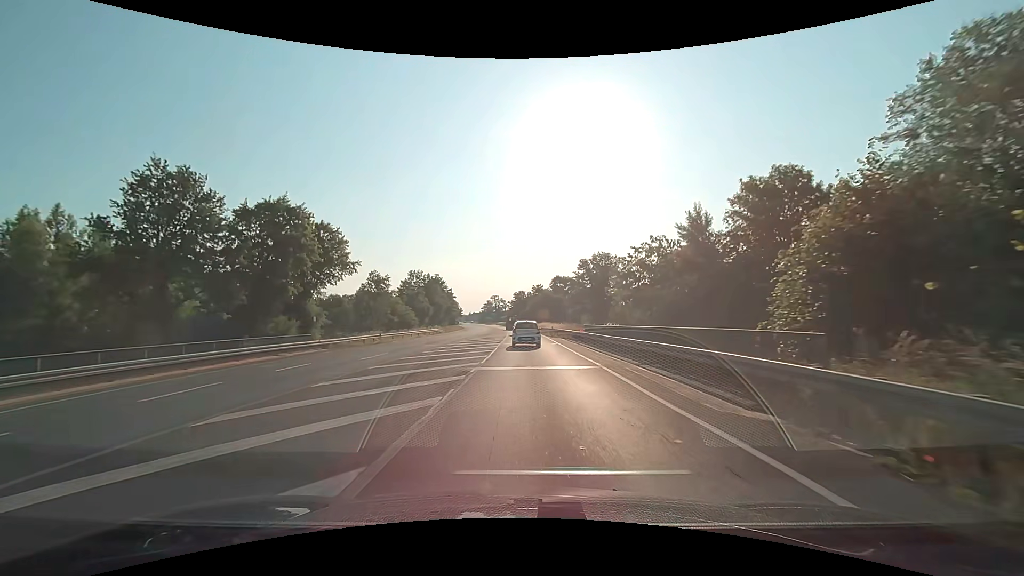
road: primary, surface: asphalt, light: Day
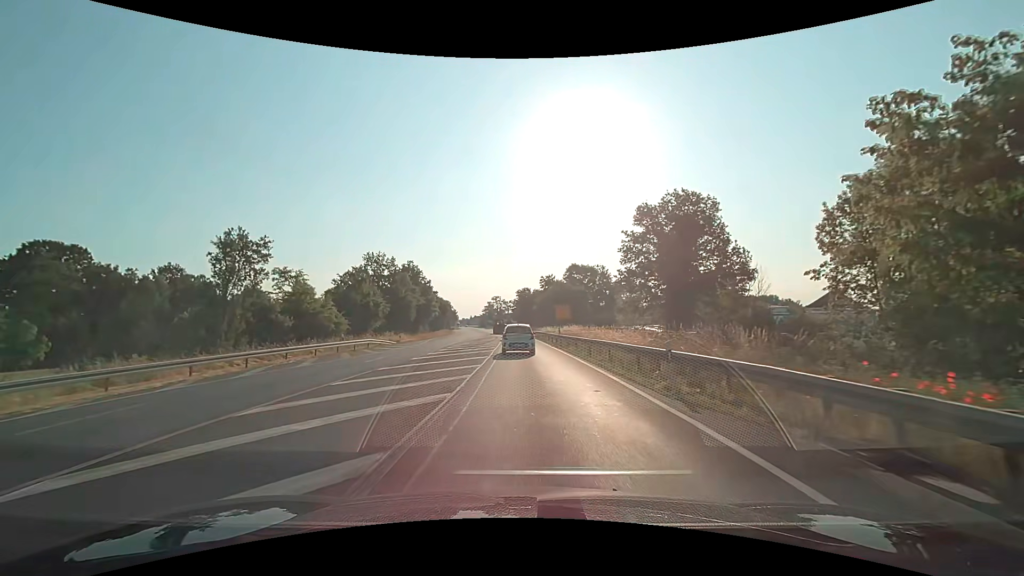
(-0.2, +39.0) m; 0°
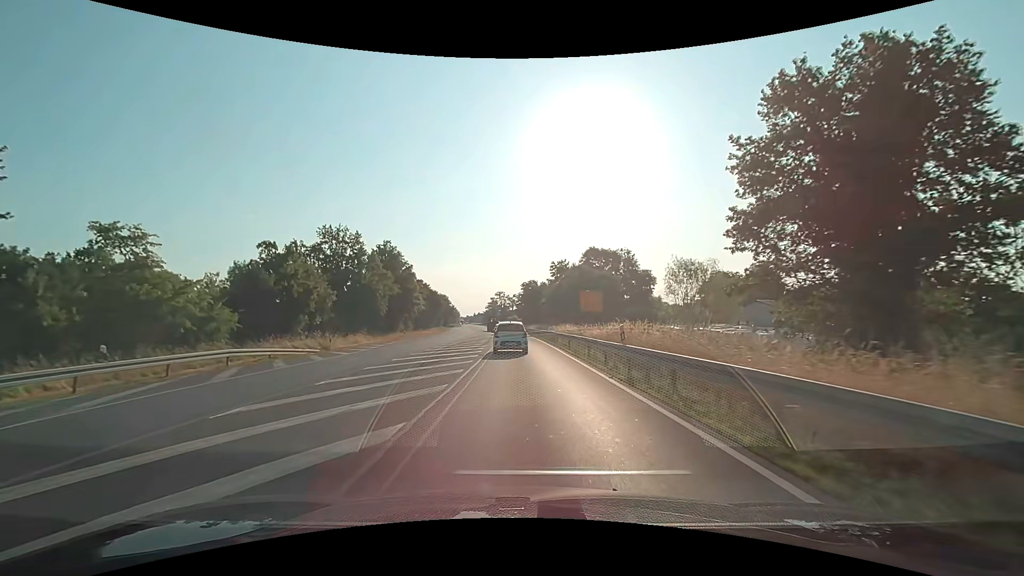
(-0.2, +22.3) m; -1°
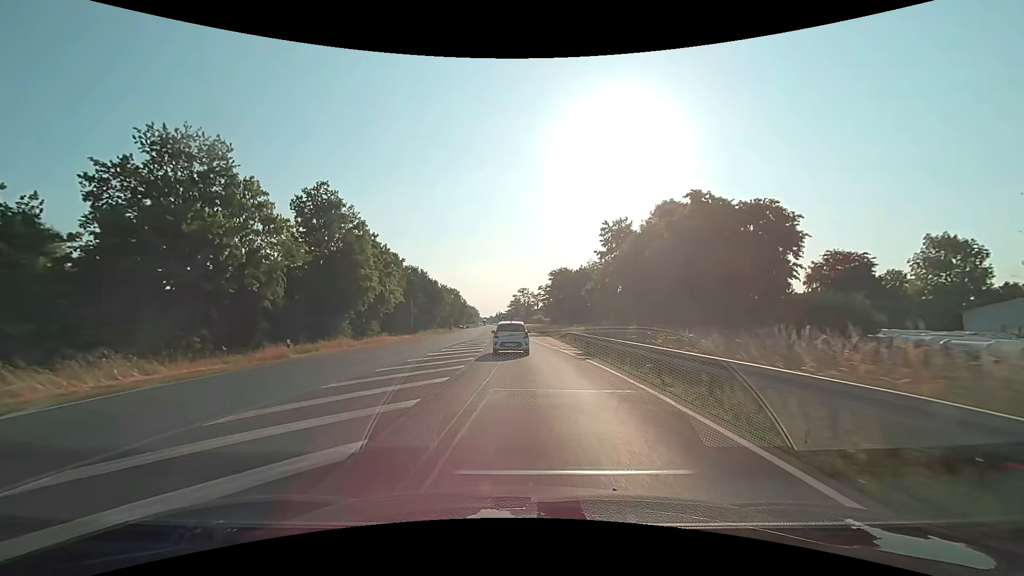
(-0.8, +36.3) m; -3°
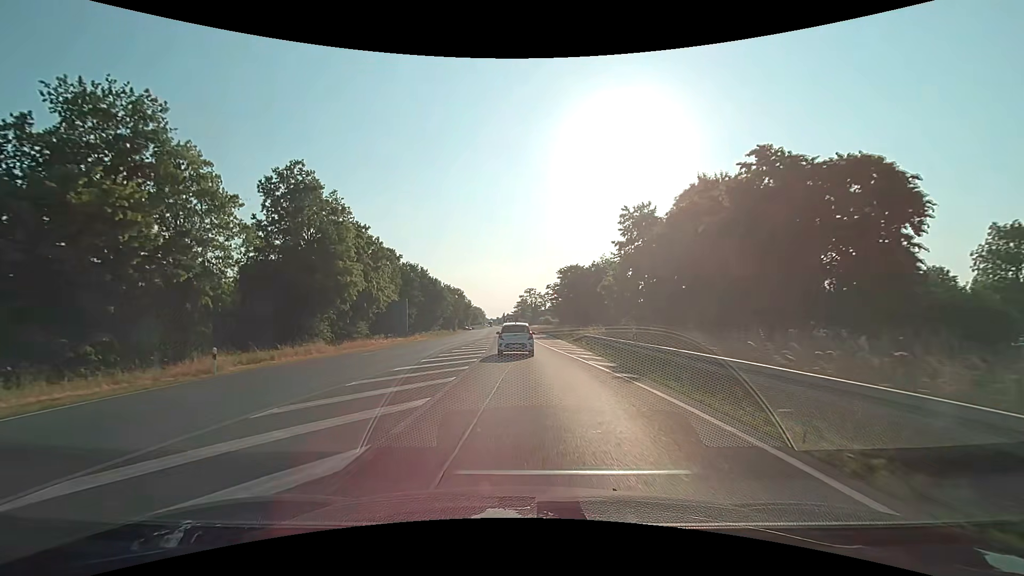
(0.0, +7.2) m; -1°
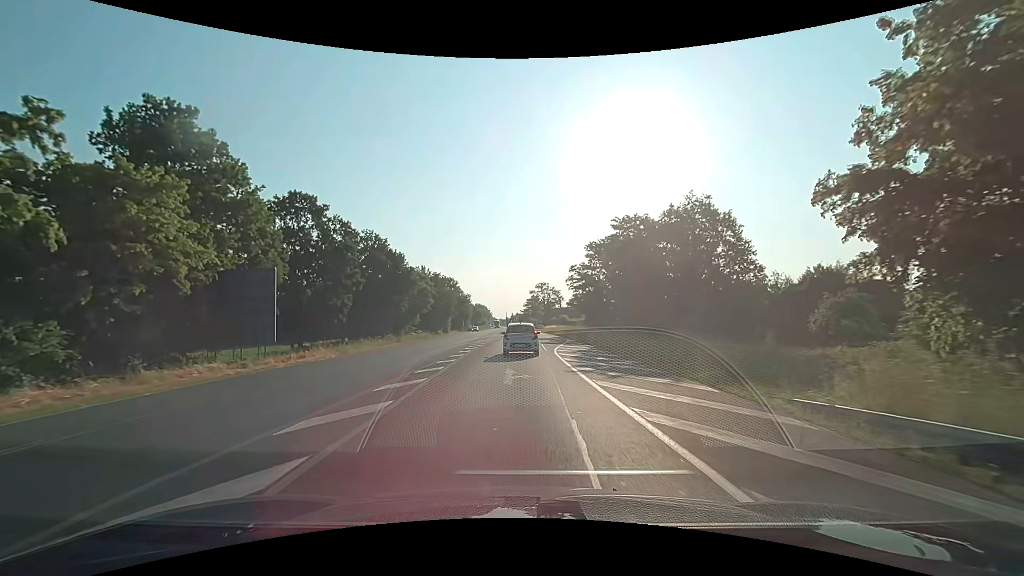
(-0.5, +36.7) m; -1°
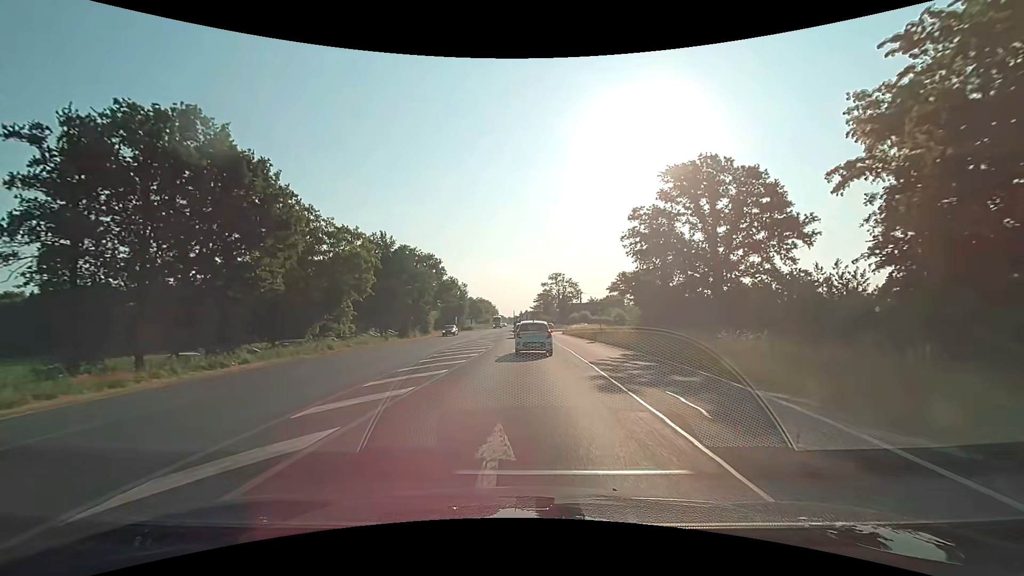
(-0.5, +37.6) m; -1°
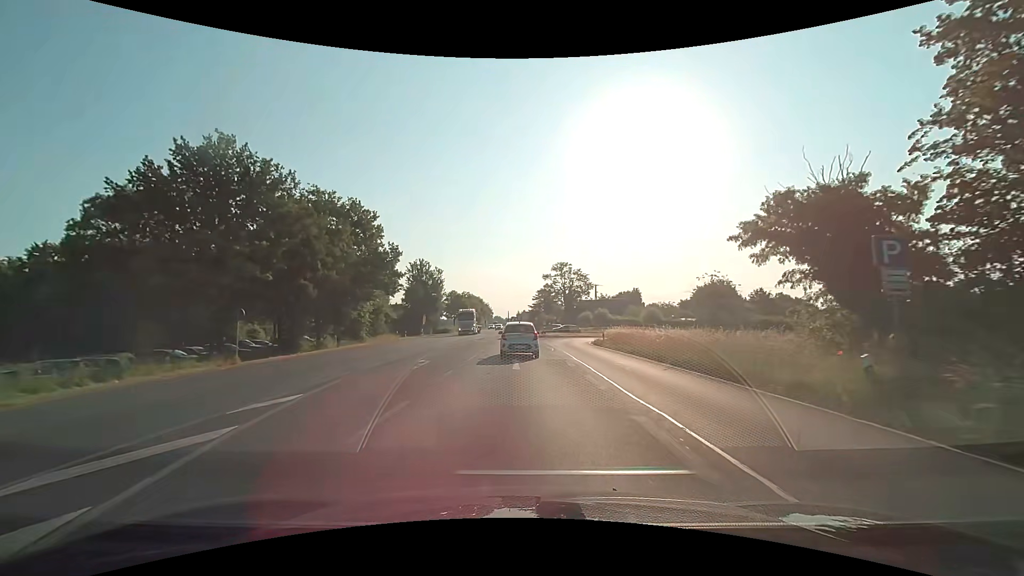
(+0.2, +36.5) m; 0°
(0, +10) (0, +20) (0, +30) (0, +40) (0, +50) (0, +60) (0, +70) (-1, +80) (-1, +90) (-1, +100) m
